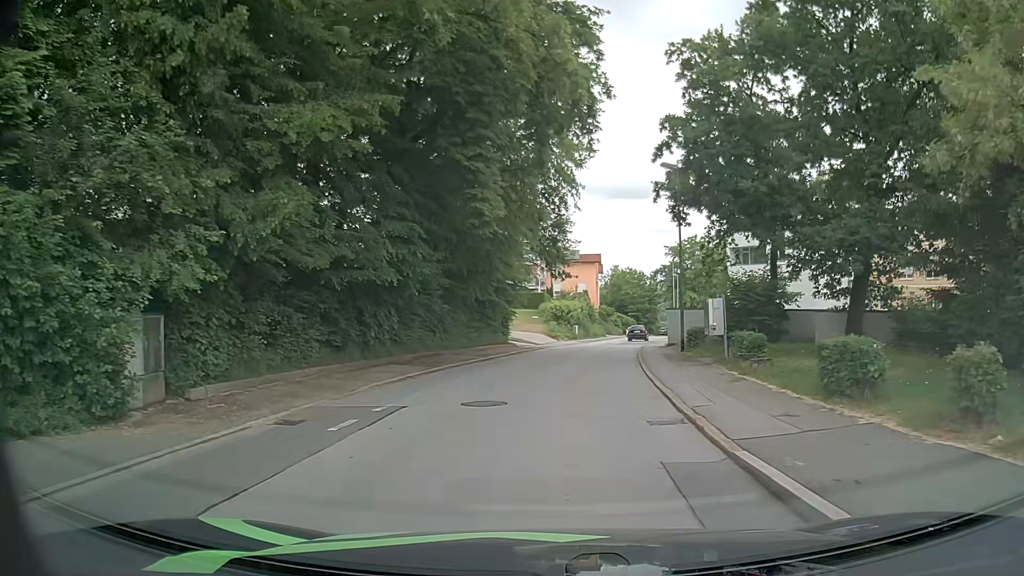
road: residential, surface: asphalt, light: Day
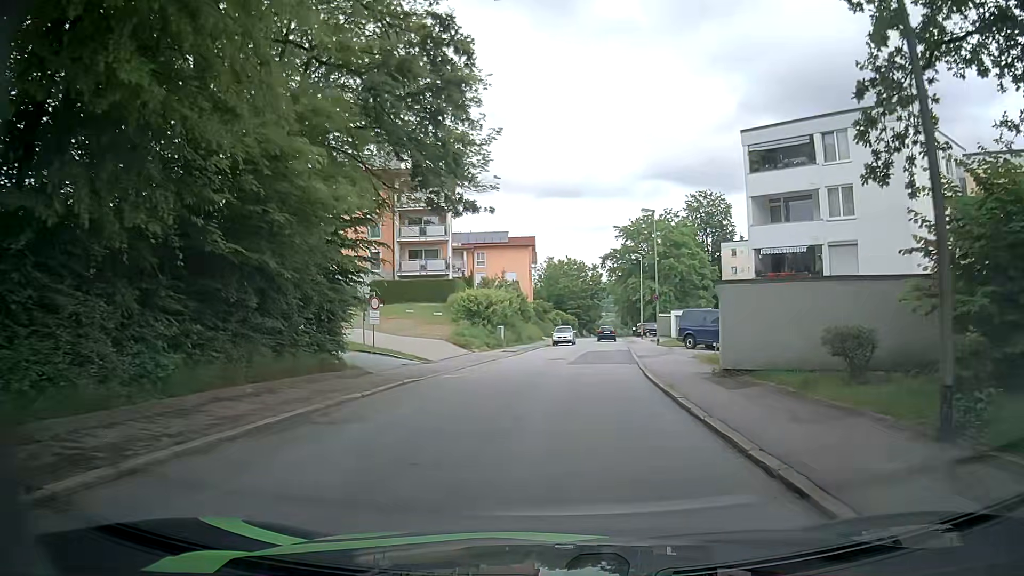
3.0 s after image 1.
(+1.2, +23.7) m; +6°
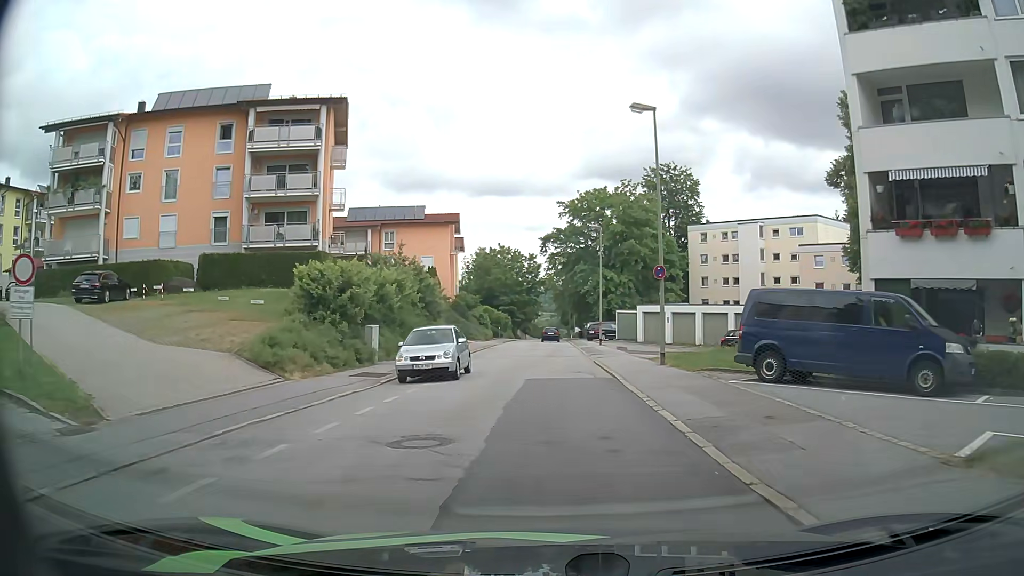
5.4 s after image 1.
(+0.7, +19.5) m; +6°
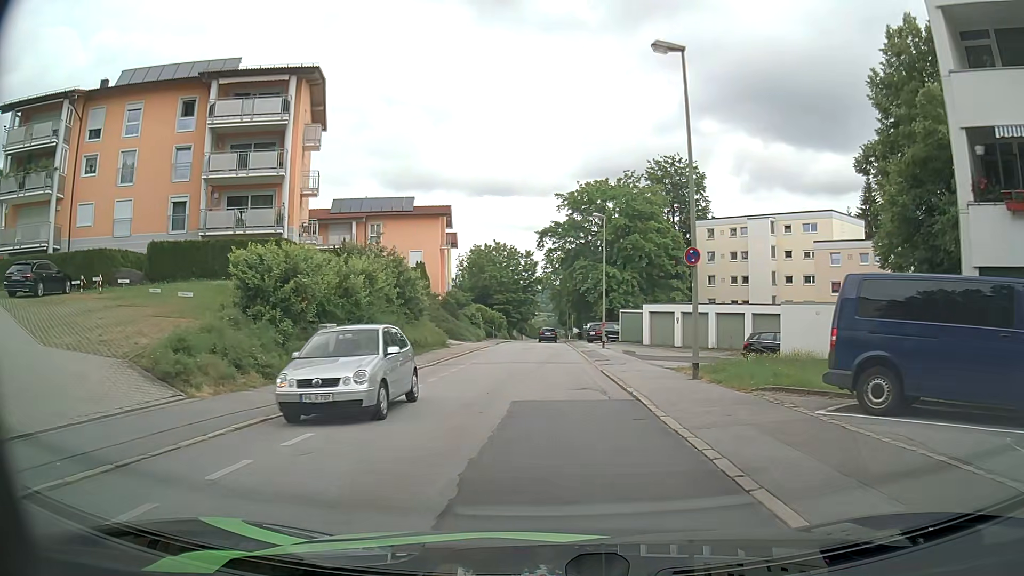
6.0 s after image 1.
(-0.1, +5.0) m; -1°
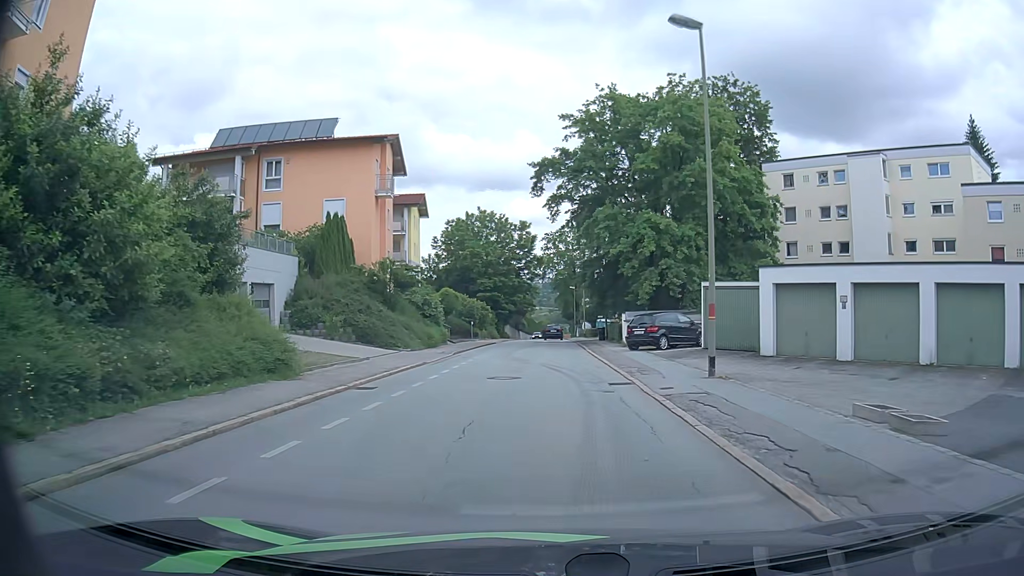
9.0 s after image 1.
(0.0, +27.0) m; 0°
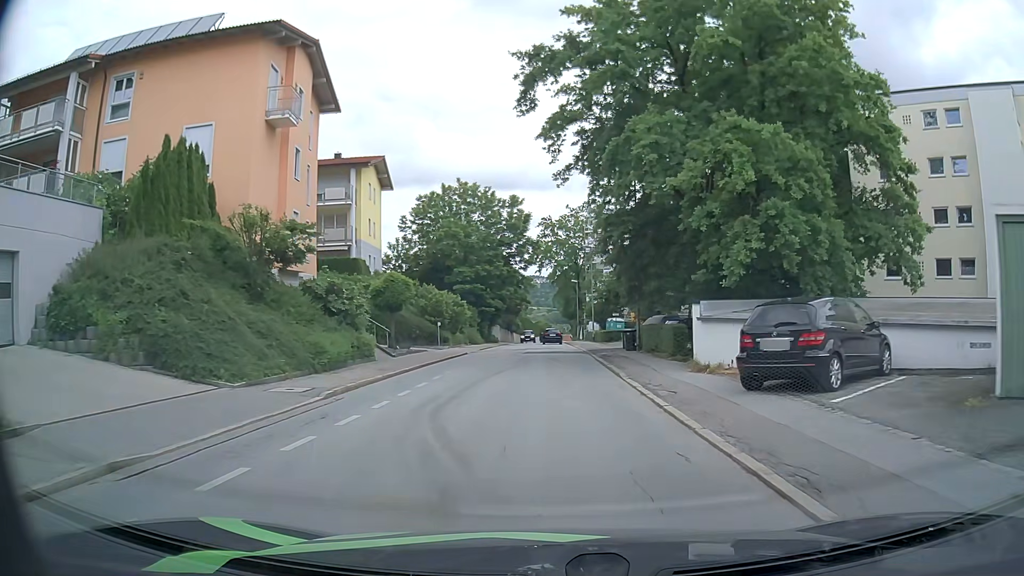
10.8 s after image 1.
(0.0, +17.5) m; 0°
